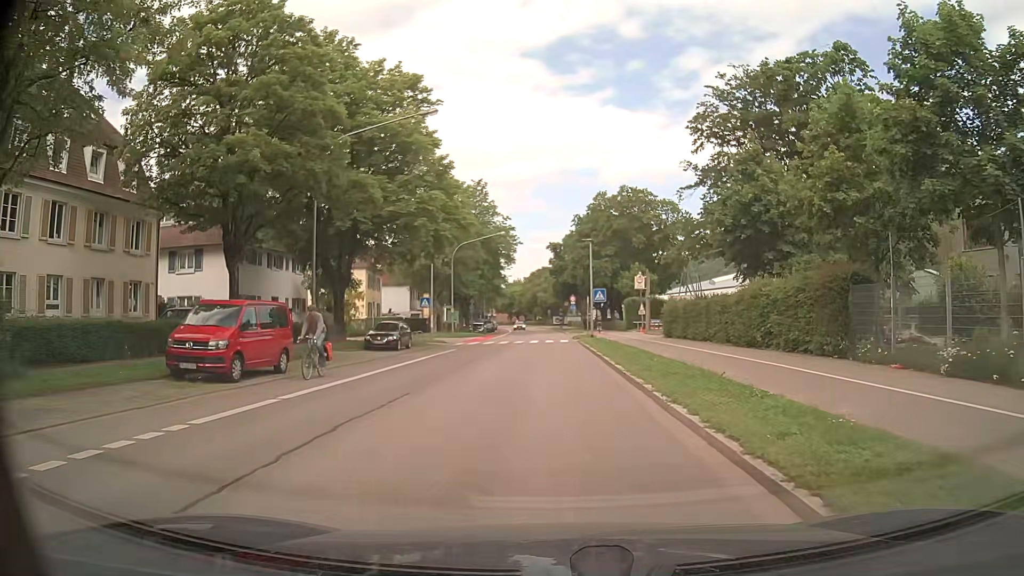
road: secondary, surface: asphalt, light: Day
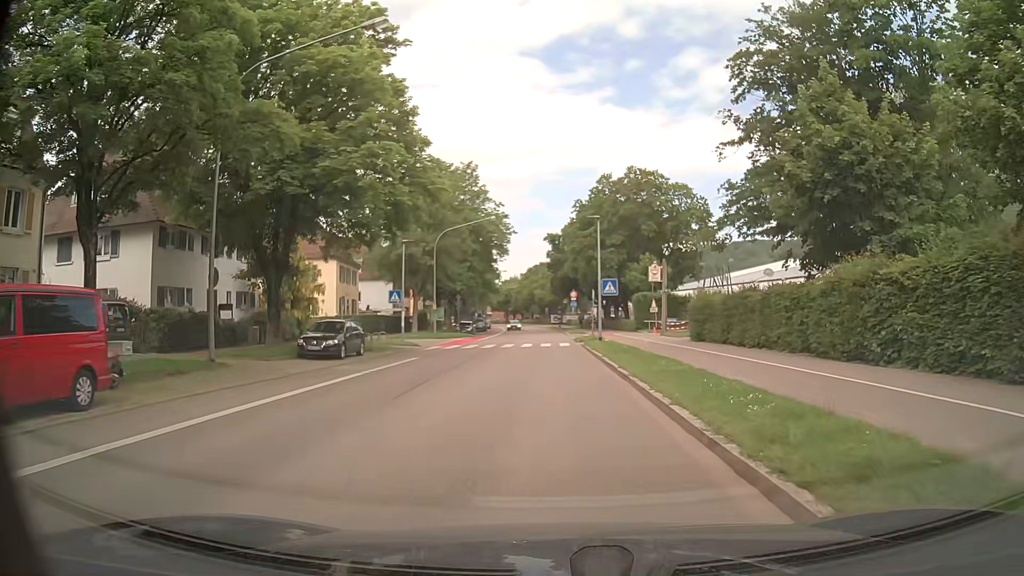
(+0.1, +8.9) m; 0°
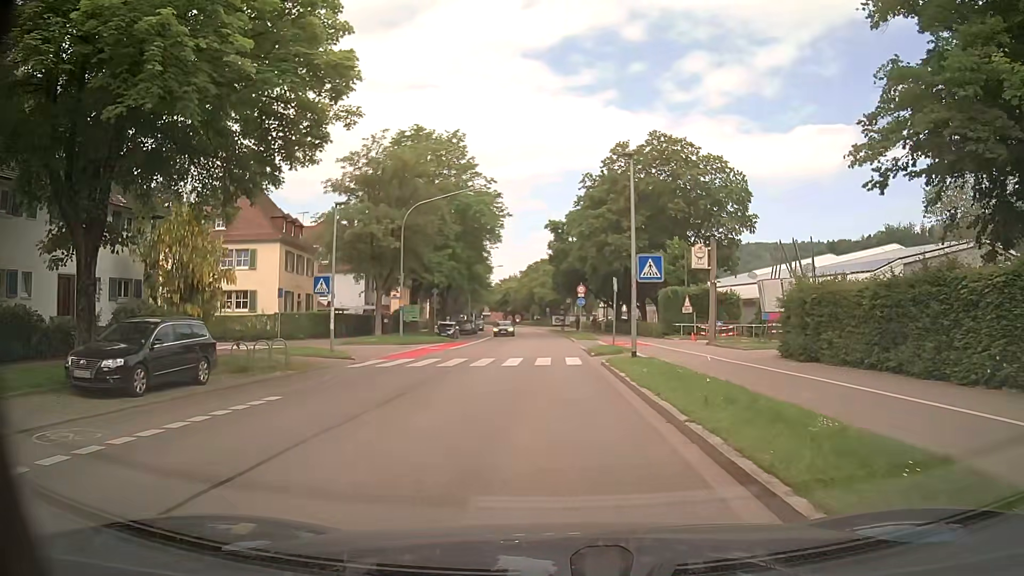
(0.0, +13.4) m; 0°
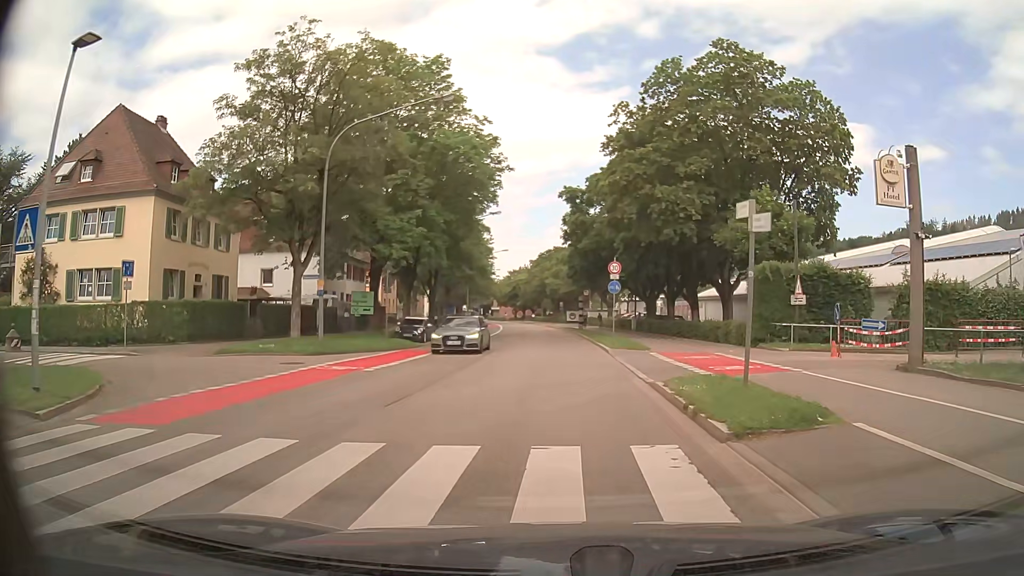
(-0.1, +17.9) m; -1°
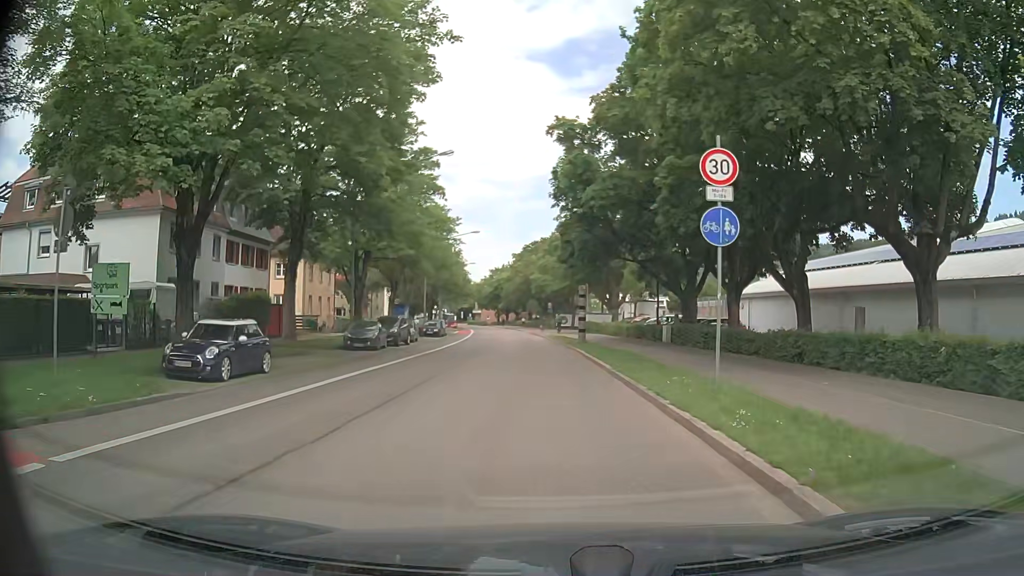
(+0.2, +22.4) m; +1°
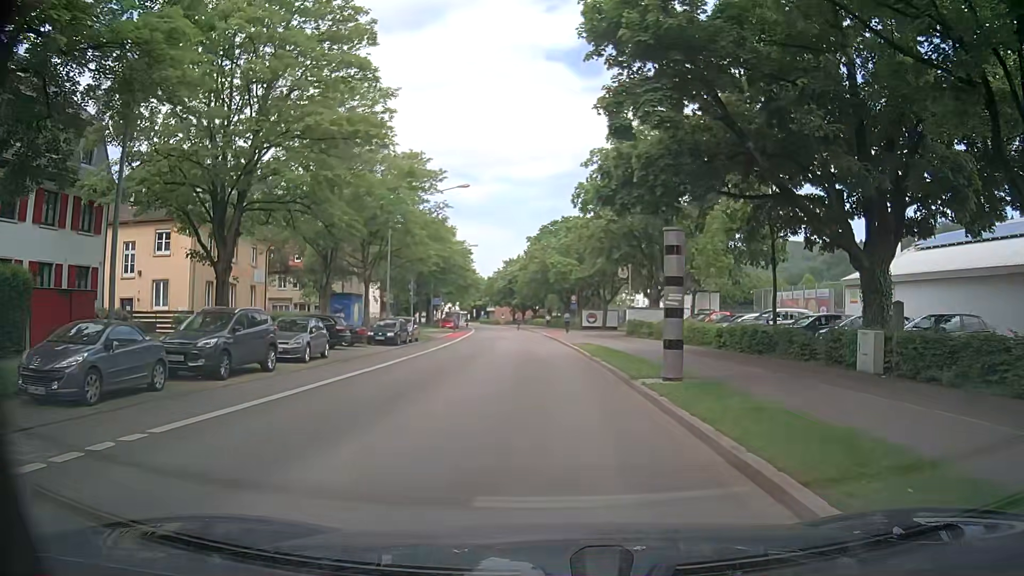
(-0.6, +22.5) m; -2°
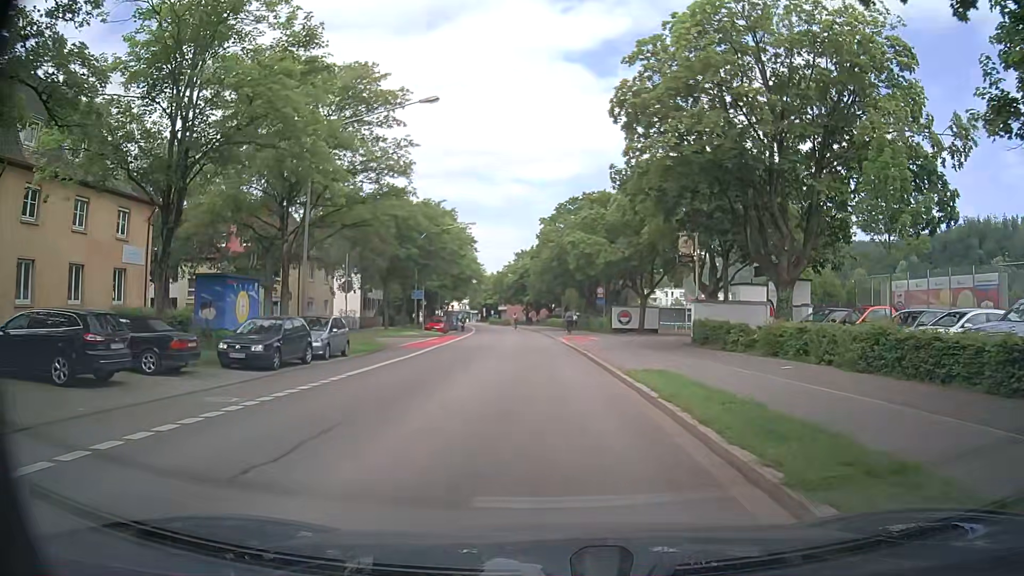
(-0.3, +18.0) m; -4°
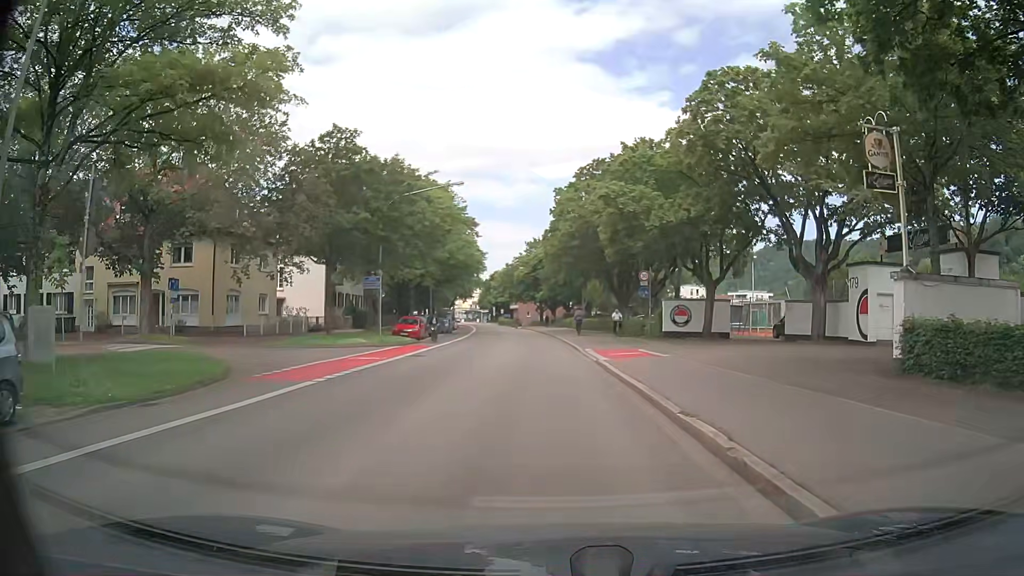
(+0.3, +18.1) m; 0°
(0, +10) (0, +20) (0, +30) (-1, +40) (-1, +50) (-2, +60) (-2, +70) (-3, +80) (-4, +90) (-5, +100) m
